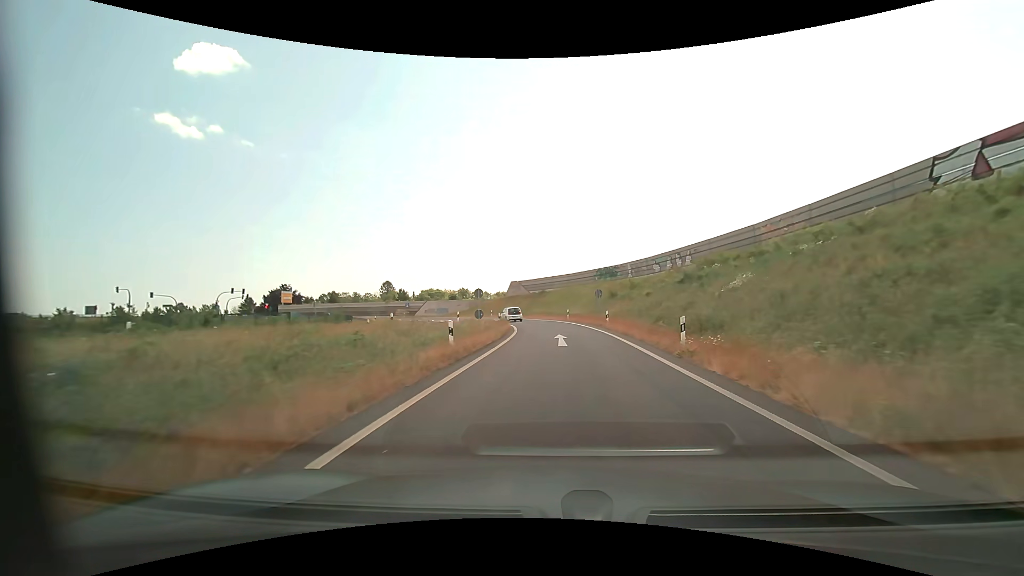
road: motorway_link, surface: asphalt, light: Day
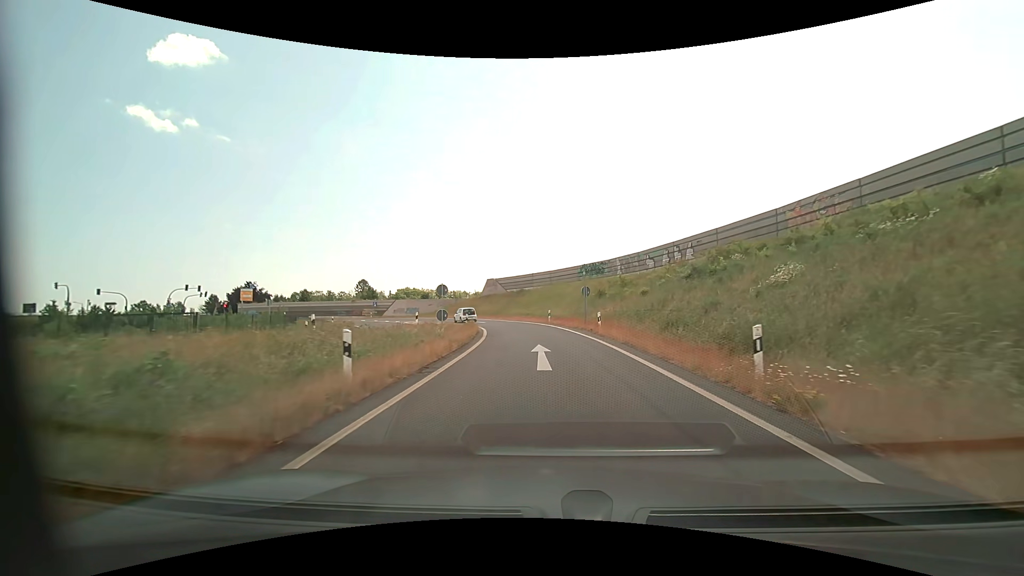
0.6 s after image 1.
(+0.2, +6.7) m; +3°
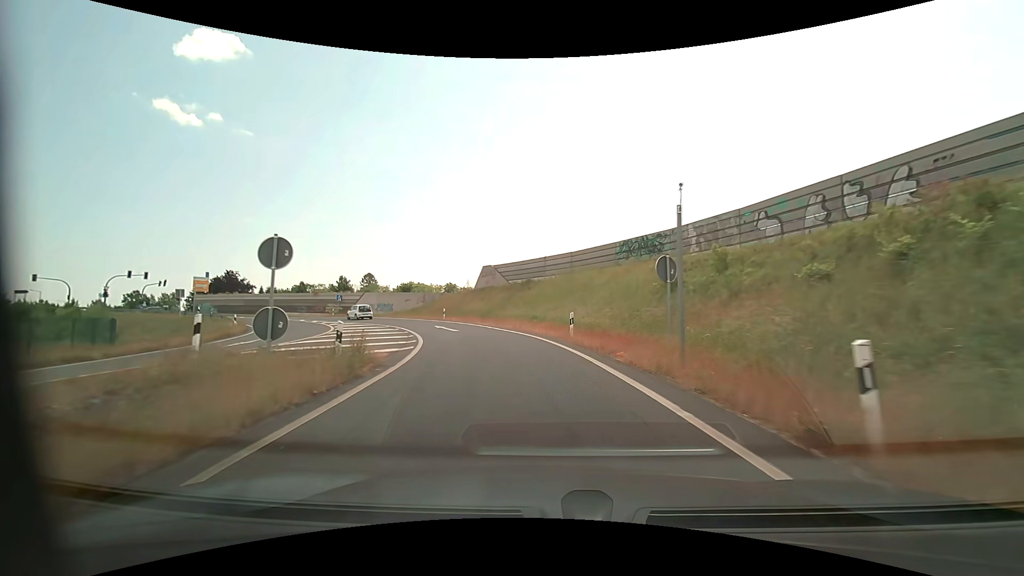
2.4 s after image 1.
(+0.1, +20.7) m; -1°
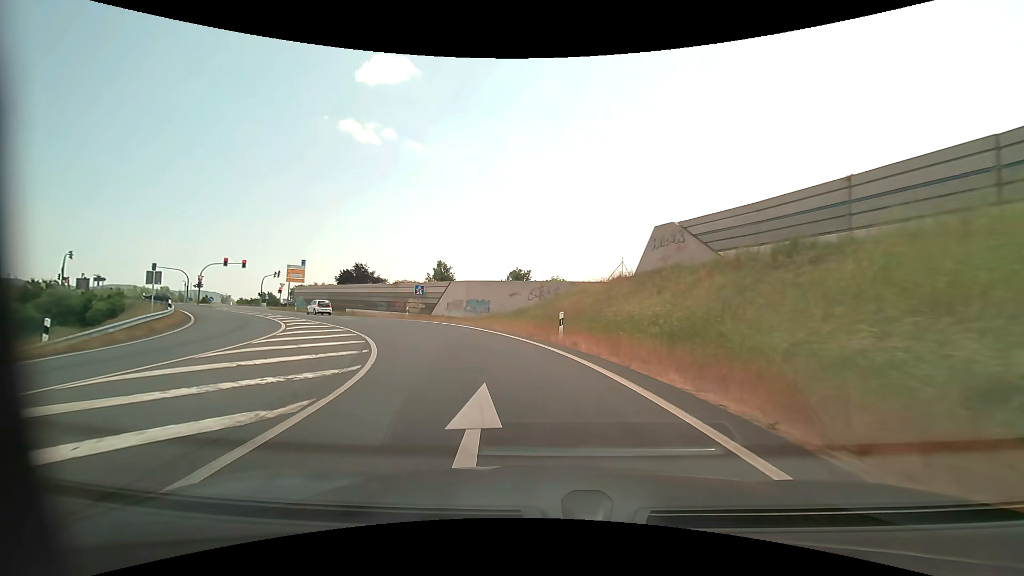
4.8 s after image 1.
(-3.5, +26.4) m; -17°
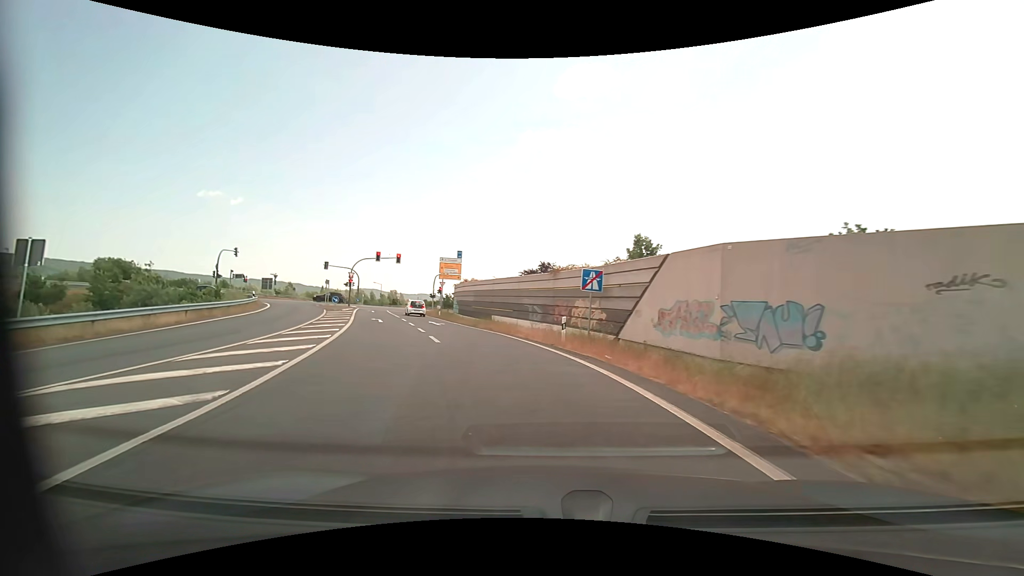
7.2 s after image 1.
(-4.1, +22.9) m; -24°
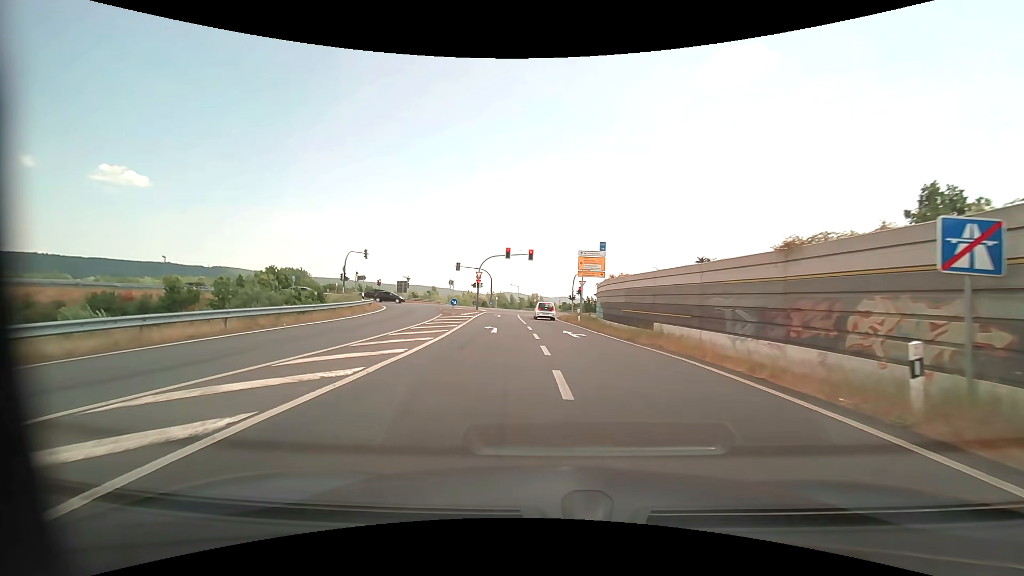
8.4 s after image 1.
(-1.2, +10.2) m; -15°
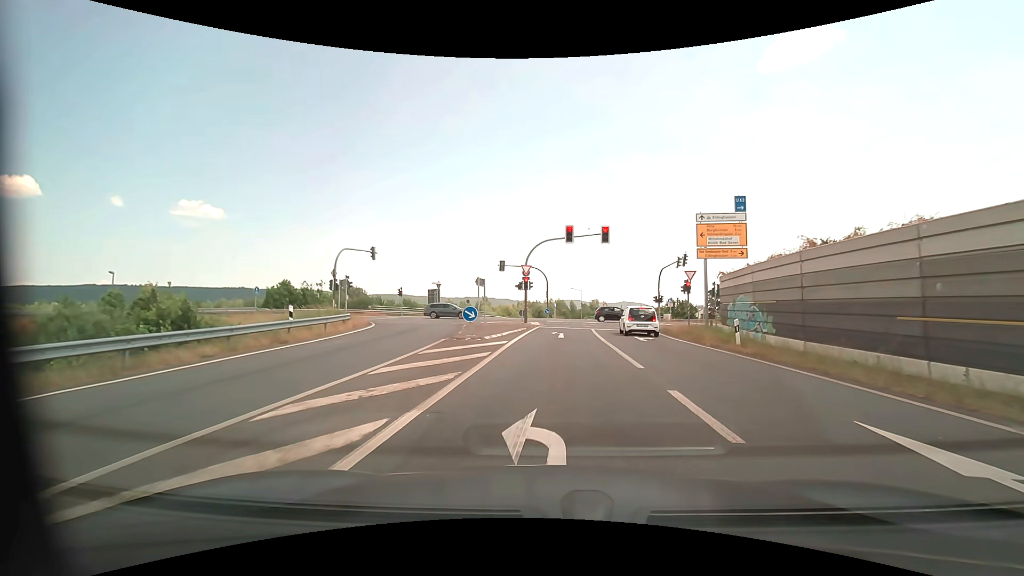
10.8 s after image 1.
(-1.9, +19.8) m; -7°
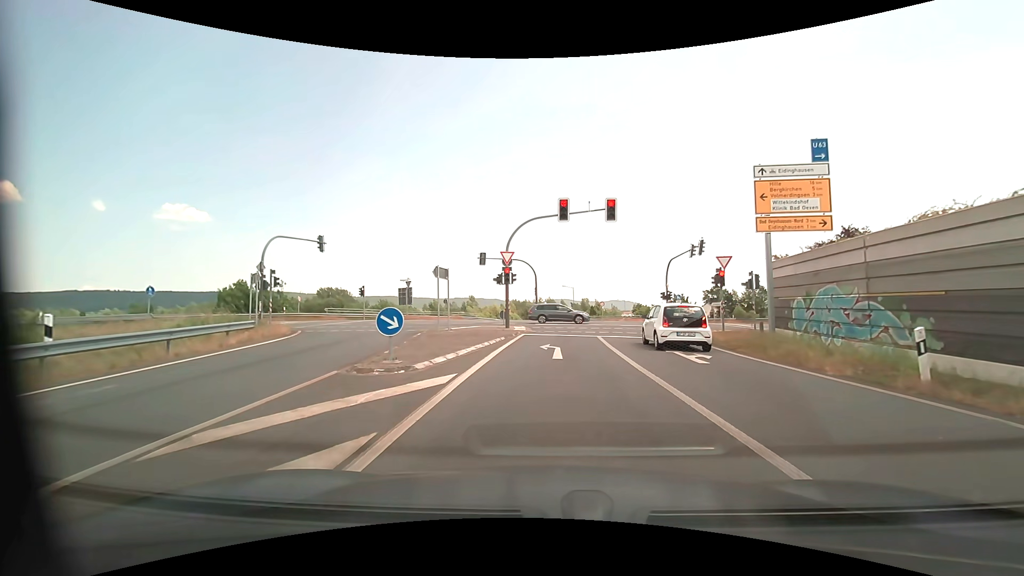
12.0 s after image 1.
(+0.1, +9.0) m; +1°
(0, +10) (+1, +20) (+2, +30) (0, +40) (-7, +46) (-17, +47) (-27, +47) (-37, +47) (-47, +47) (-57, +46) m
